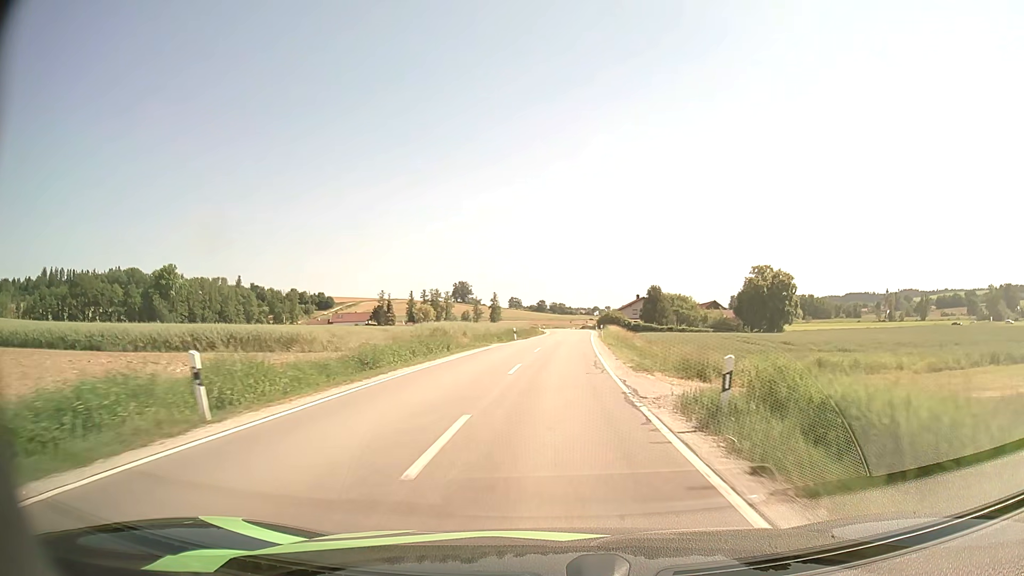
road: secondary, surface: asphalt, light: Day
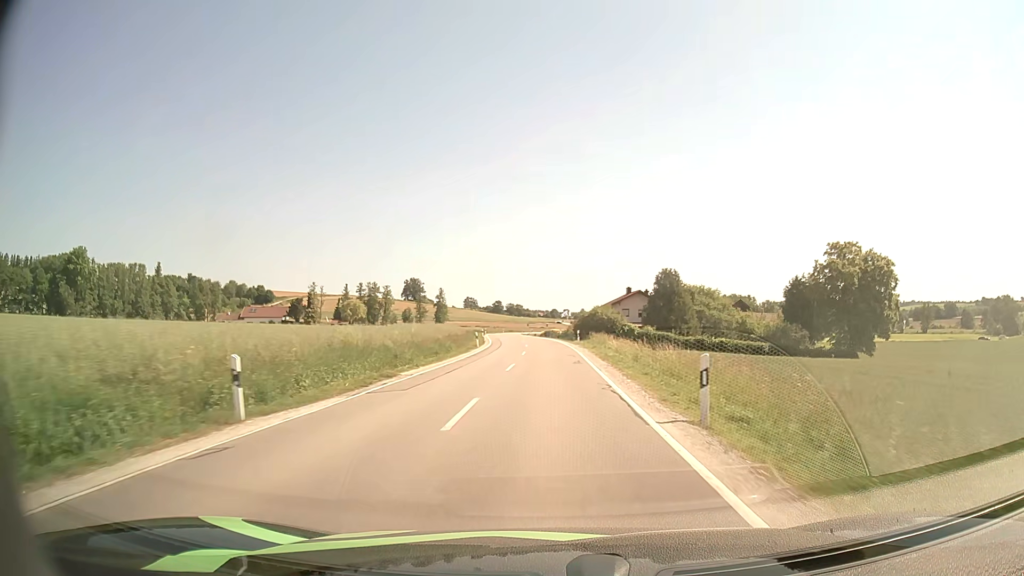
(+1.2, +44.5) m; +3°
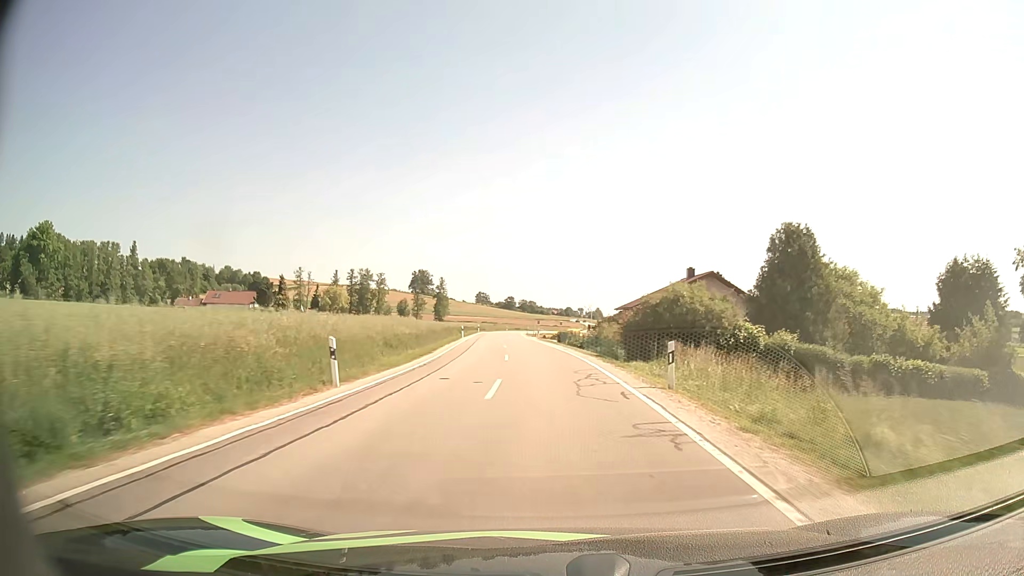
(0.0, +33.1) m; -1°
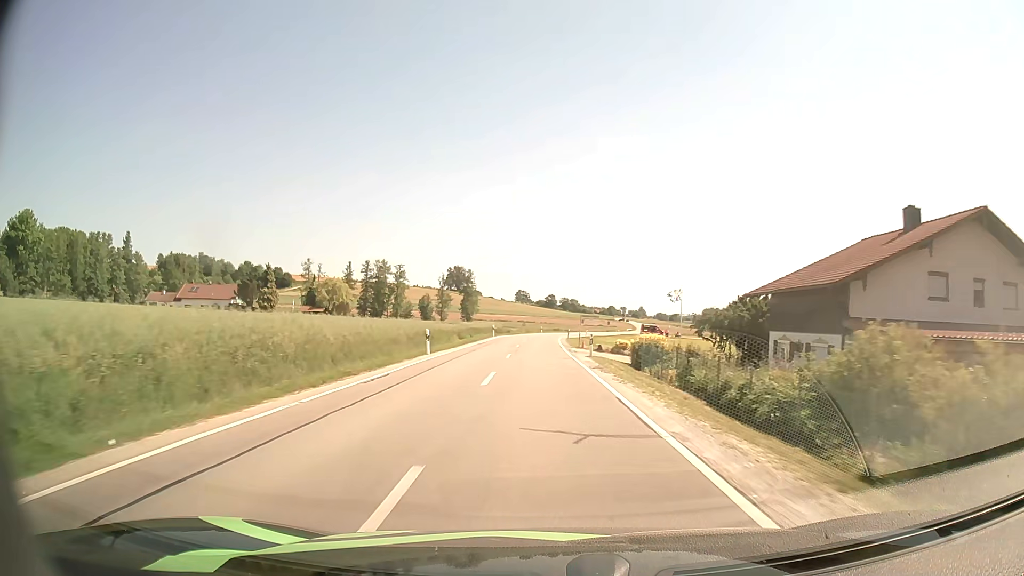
(-0.9, +33.0) m; -3°
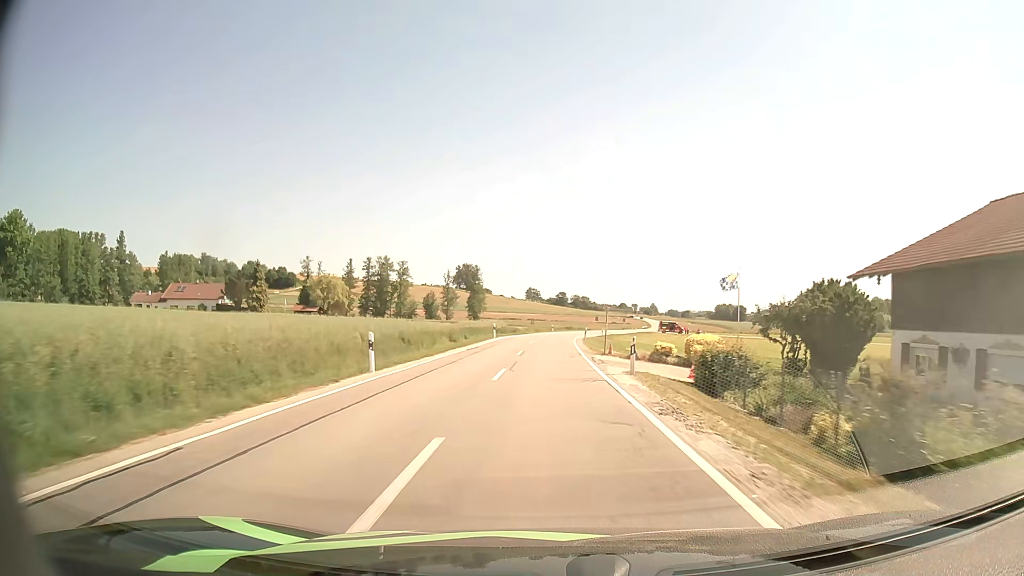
(-0.1, +10.7) m; -1°
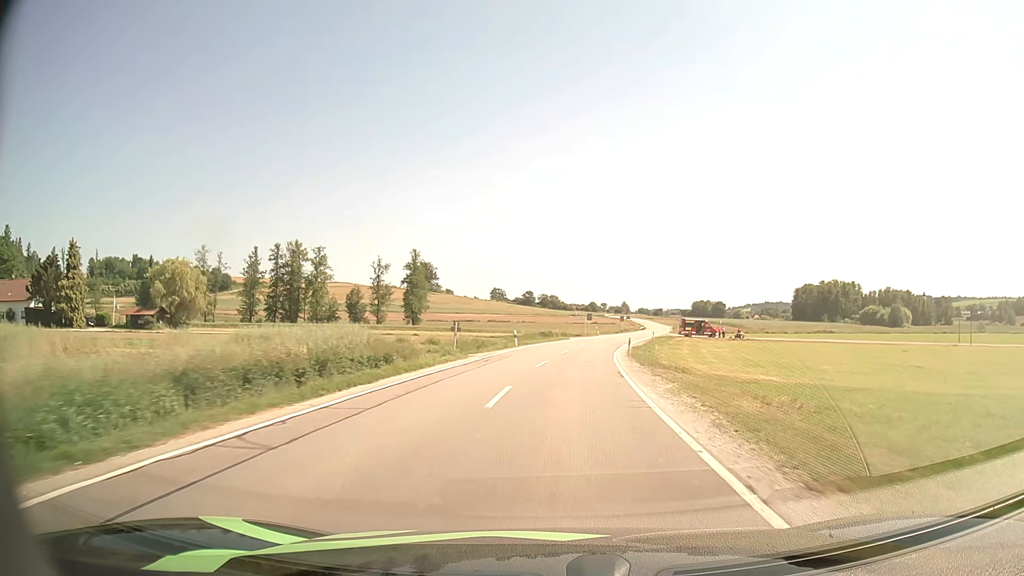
(+0.5, +52.3) m; +3°
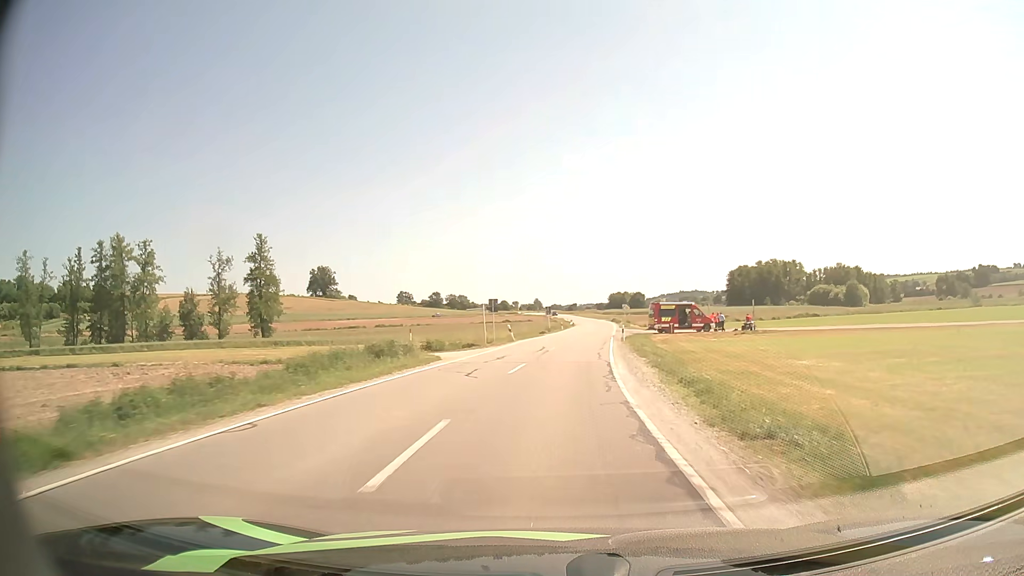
(+2.8, +41.1) m; +8°
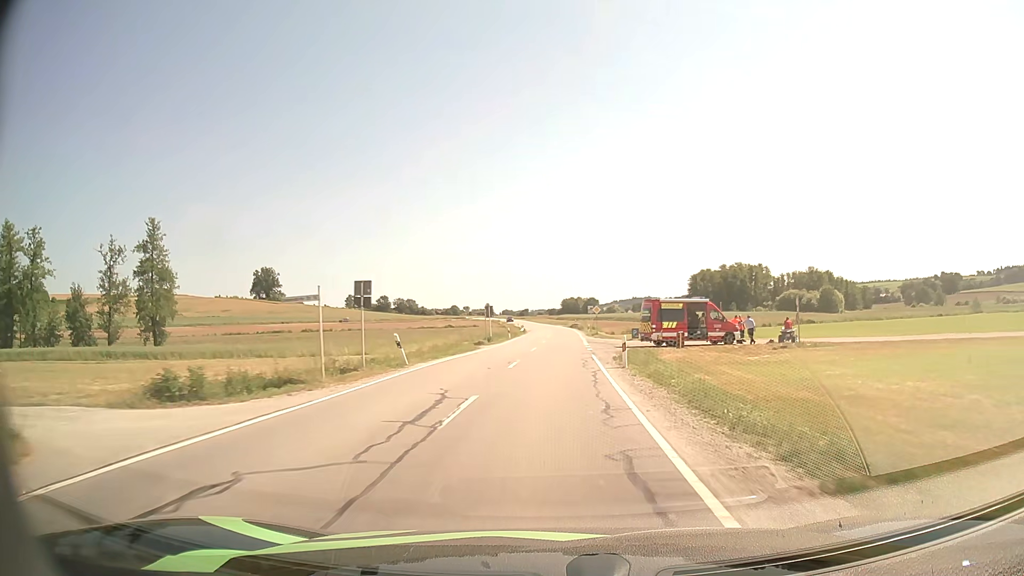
(+0.6, +21.0) m; +4°
(0, +10) (0, +20) (+1, +30) (+1, +40) (+1, +50) (+2, +60) (+2, +70) (+2, +80) (+2, +90) (+2, +100) m
